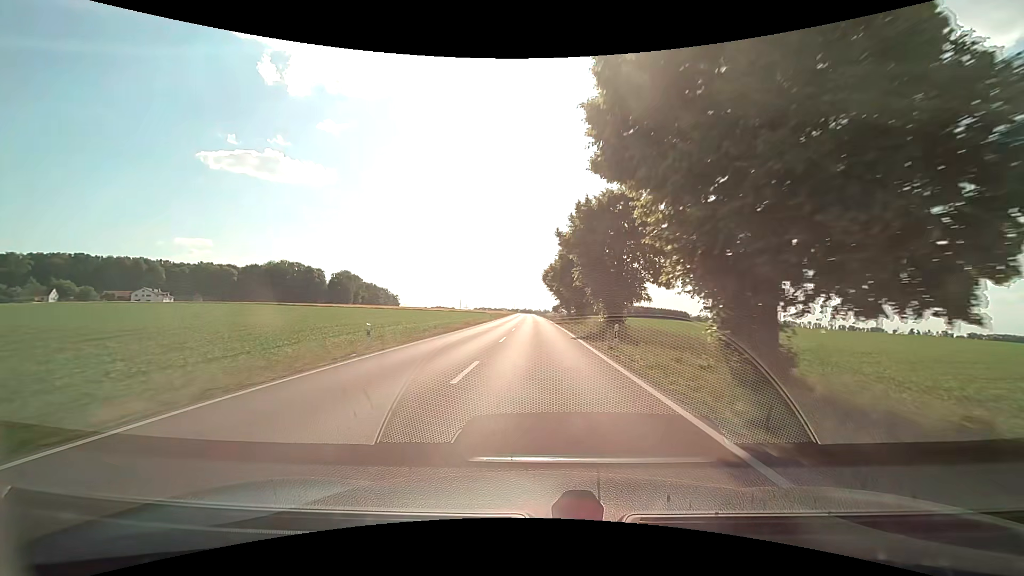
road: secondary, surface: asphalt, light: Day
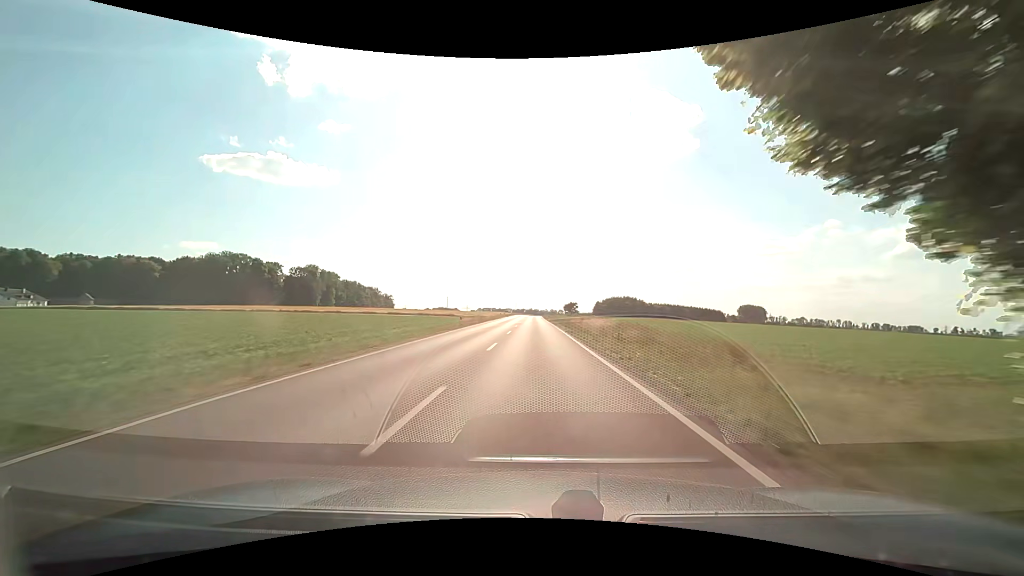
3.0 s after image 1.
(-0.5, +76.5) m; -1°
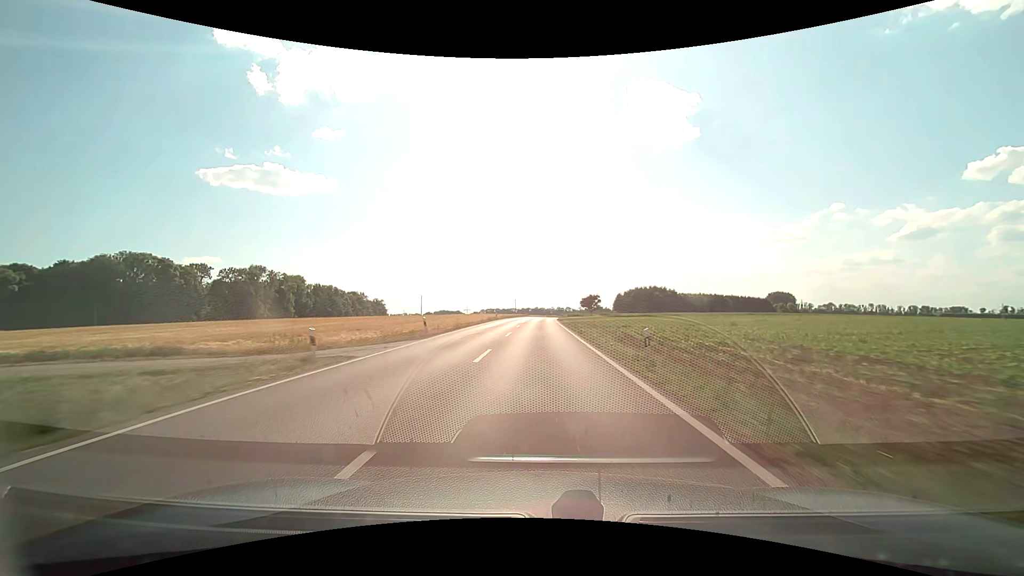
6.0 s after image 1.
(-0.3, +76.1) m; 0°
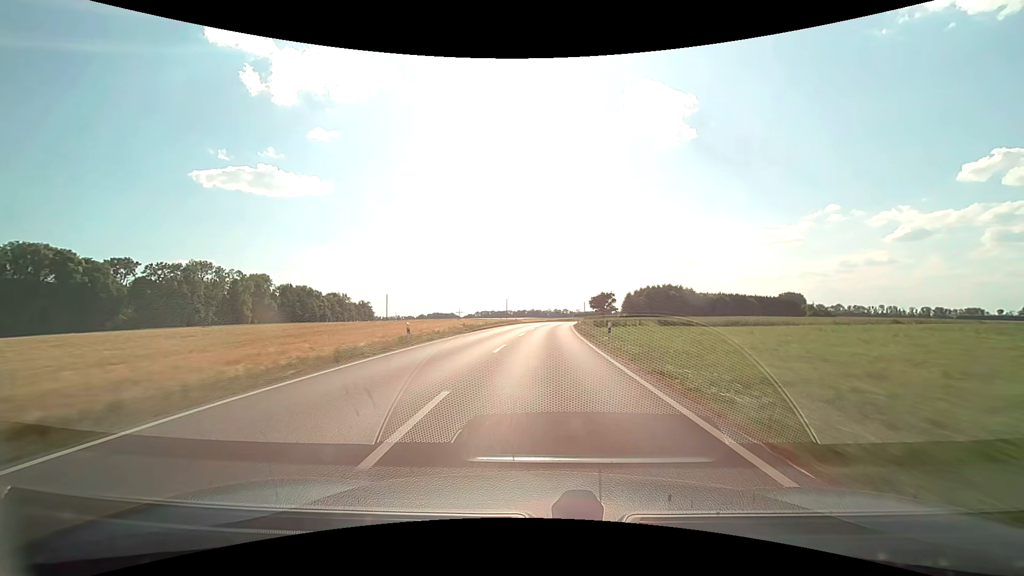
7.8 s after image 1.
(-0.1, +44.3) m; 0°
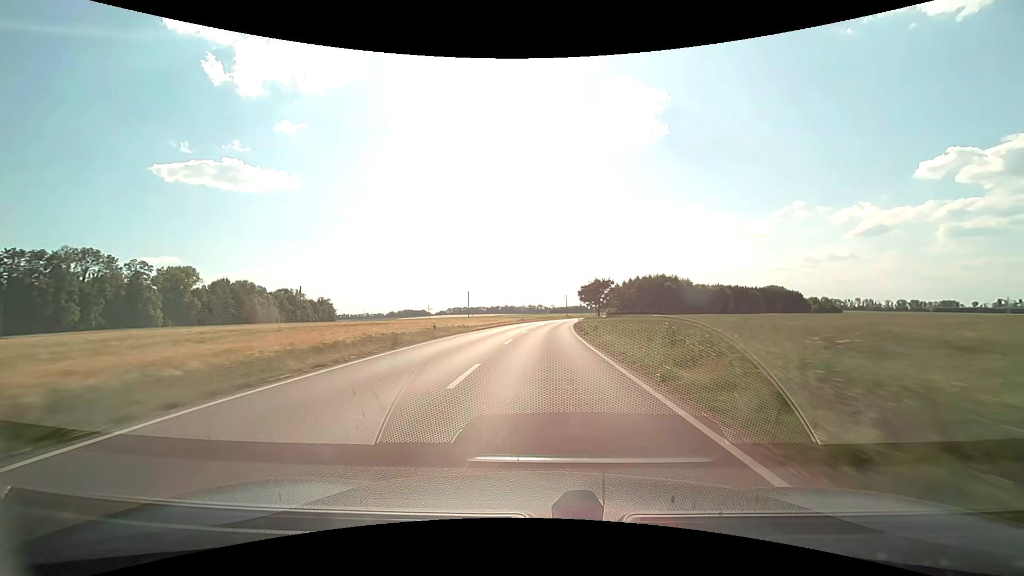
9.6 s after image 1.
(+1.1, +43.5) m; +3°
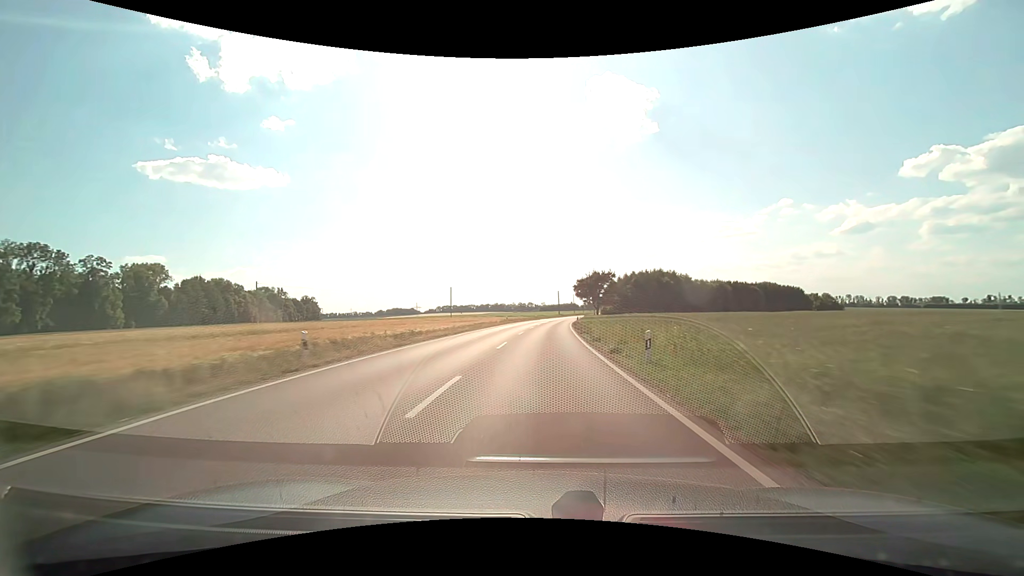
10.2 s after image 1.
(+0.2, +14.5) m; +1°
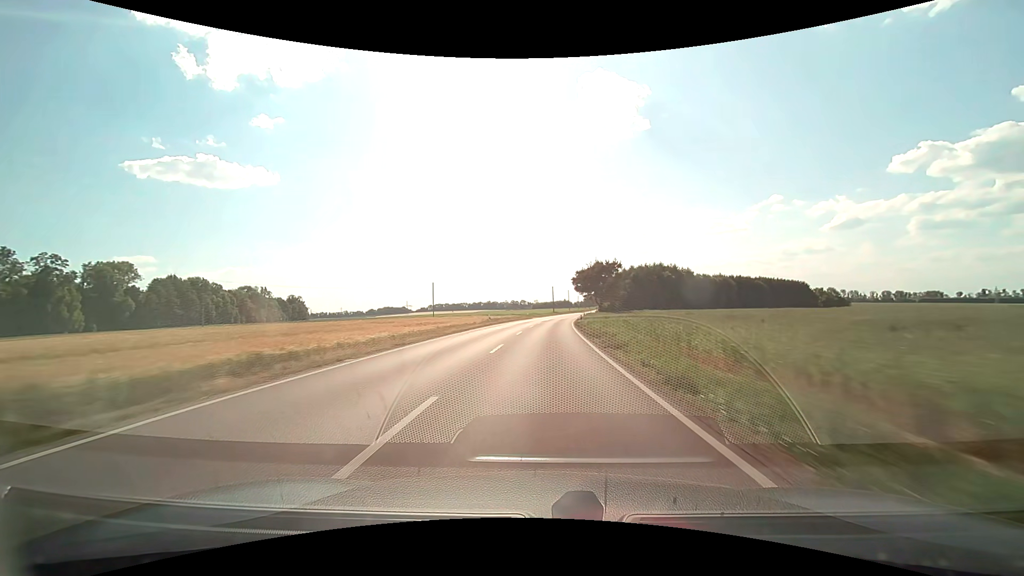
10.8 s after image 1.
(+0.1, +14.5) m; +1°
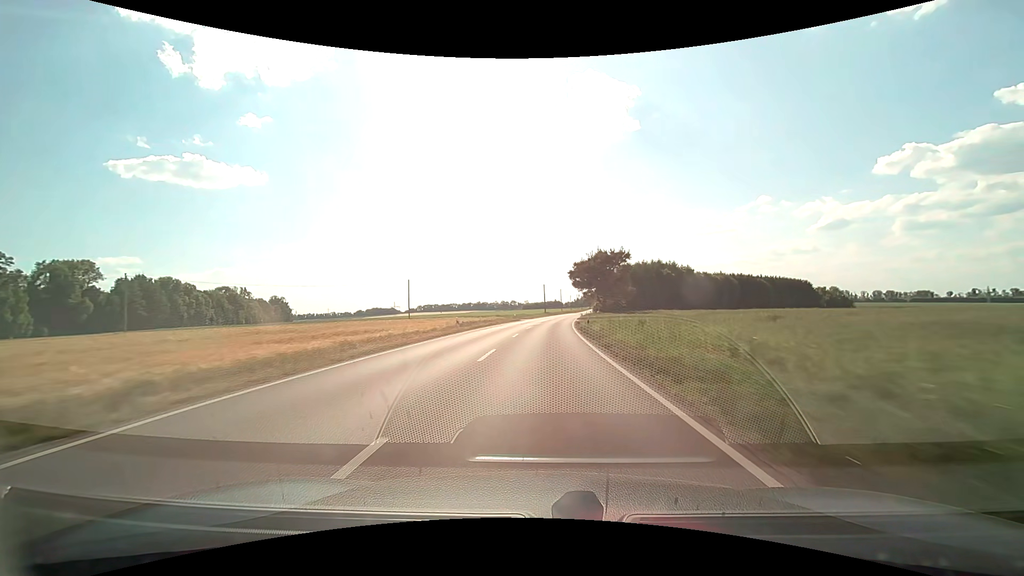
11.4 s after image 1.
(+0.1, +14.5) m; +1°
(0, +10) (0, +20) (+1, +30) (+1, +40) (+2, +50) (+2, +60) (+3, +70) (+4, +80) (+5, +90) (+6, +100) m
